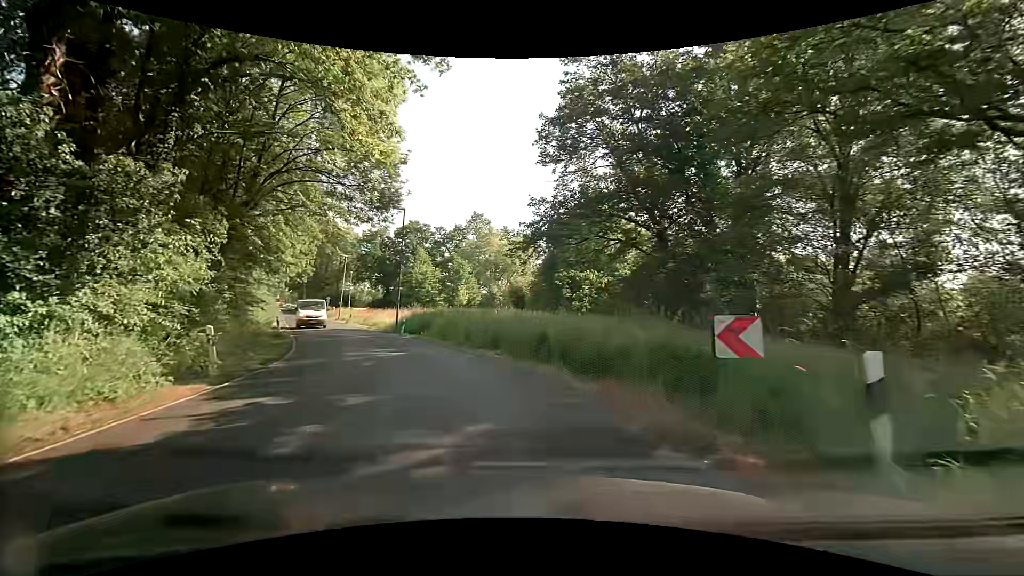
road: tertiary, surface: asphalt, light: Day
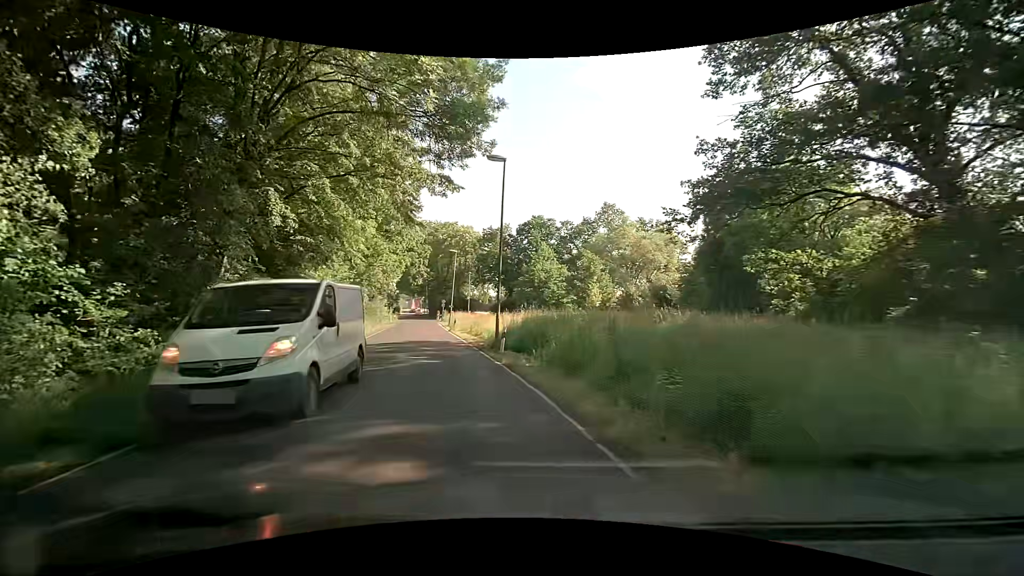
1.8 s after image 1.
(-1.5, +11.6) m; -14°
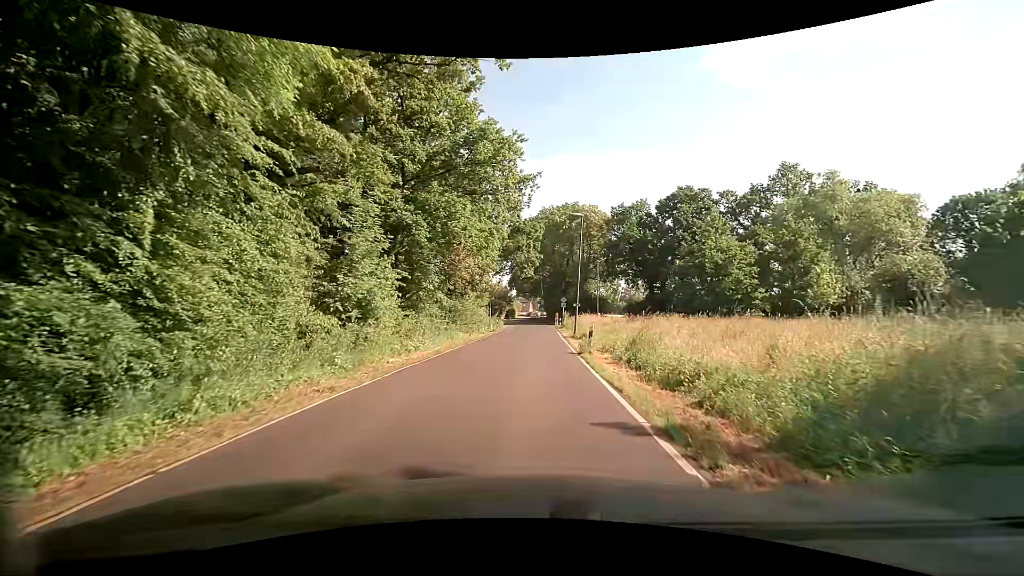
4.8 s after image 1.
(-3.7, +19.5) m; -13°
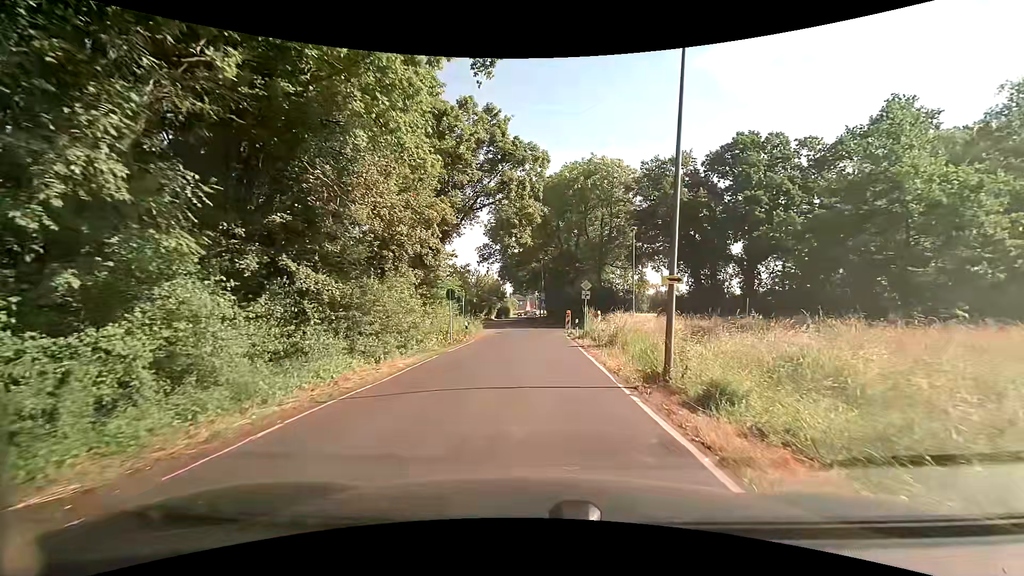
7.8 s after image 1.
(-0.9, +21.5) m; -2°
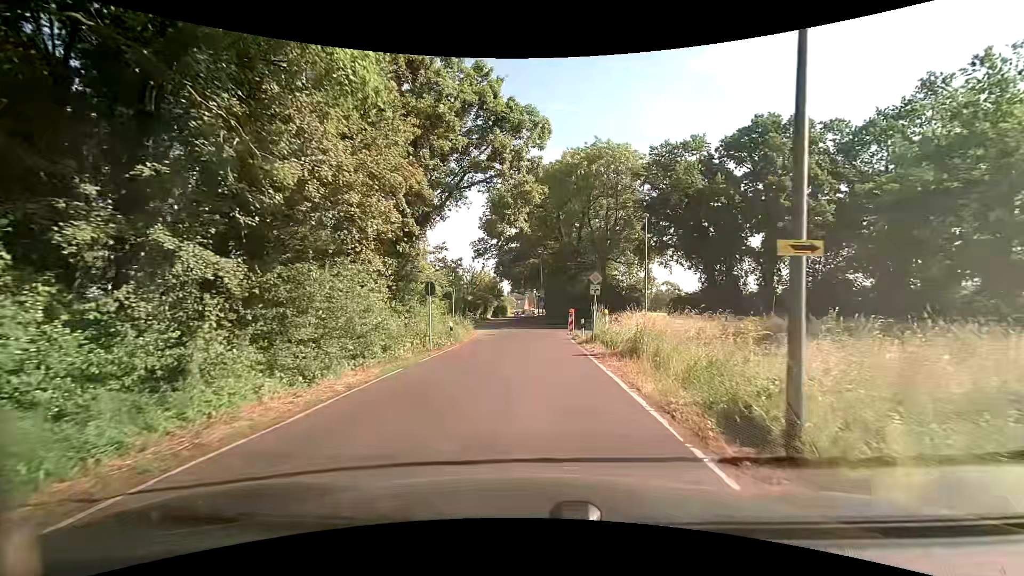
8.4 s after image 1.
(0.0, +4.5) m; 0°
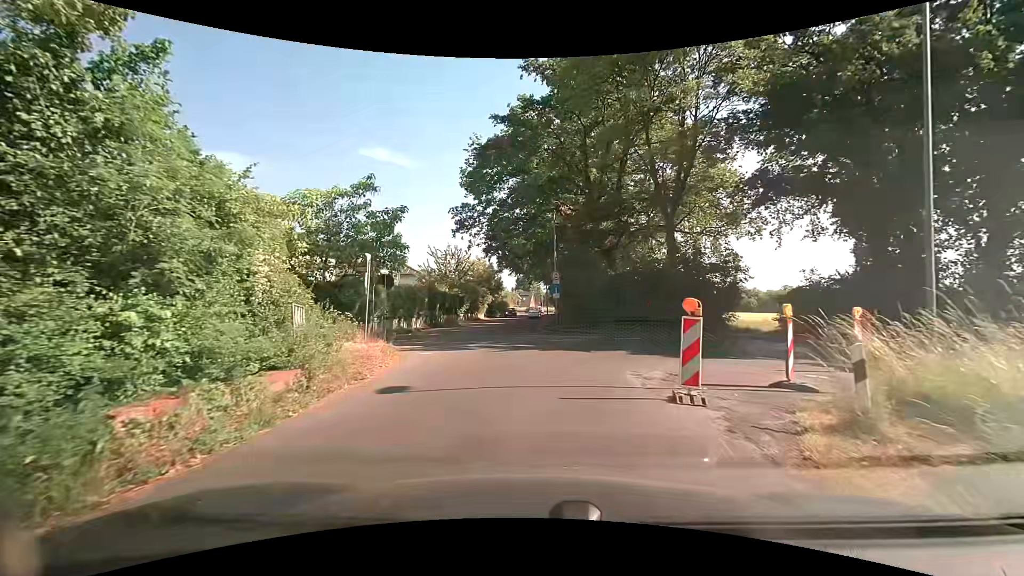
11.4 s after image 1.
(-0.1, +21.7) m; -1°
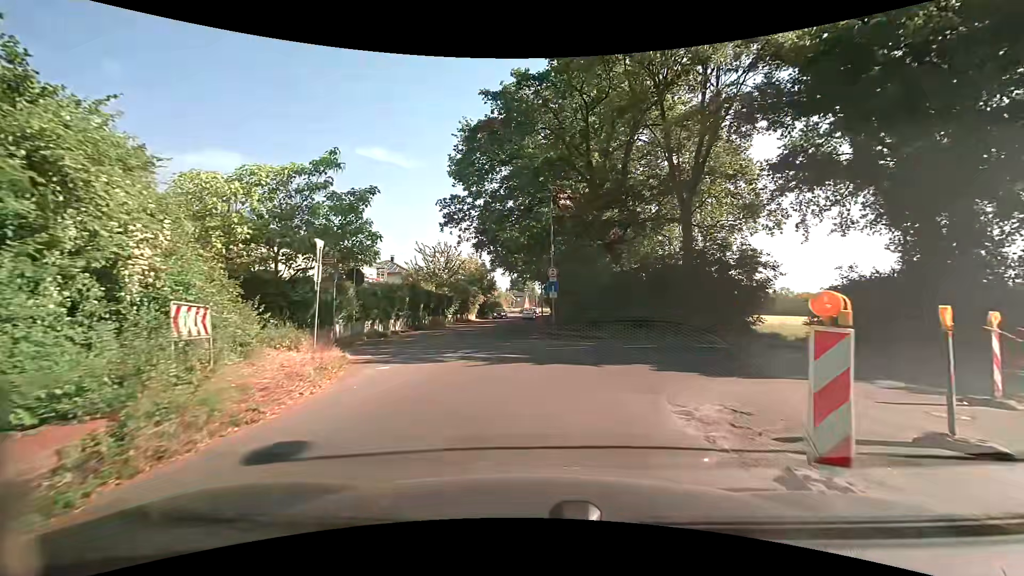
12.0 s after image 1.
(0.0, +3.7) m; -1°
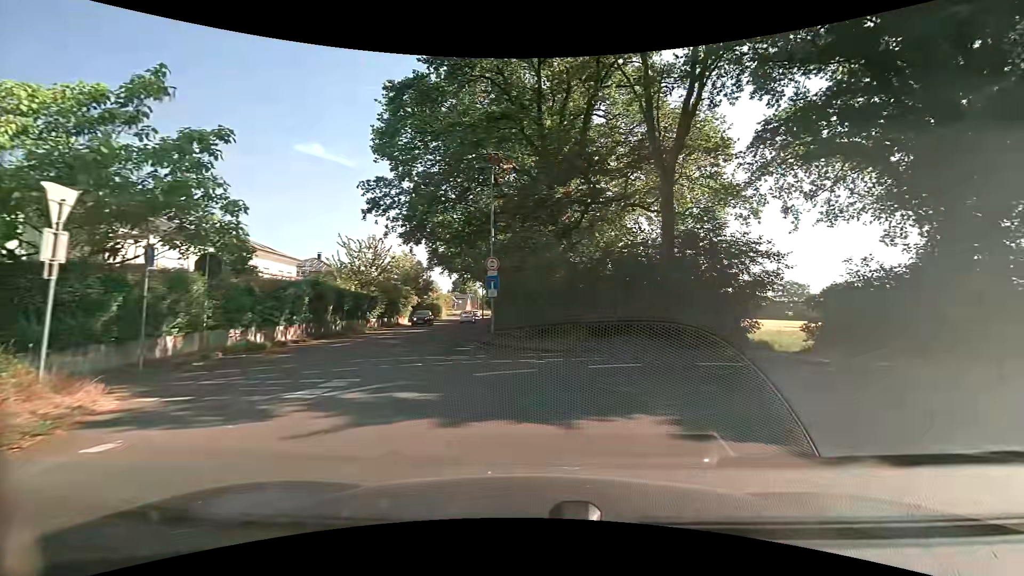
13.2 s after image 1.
(+0.3, +5.9) m; +8°
